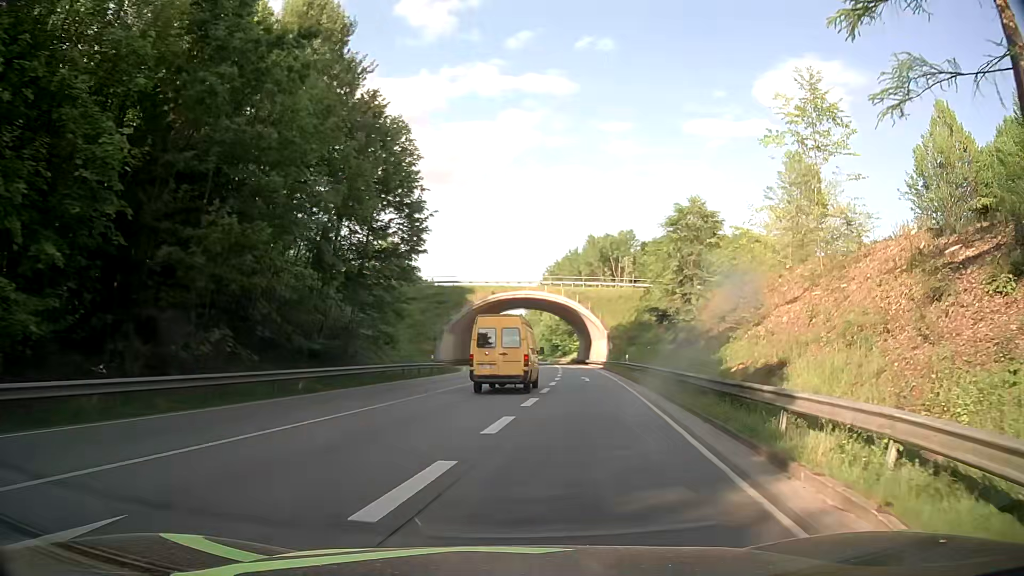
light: Day
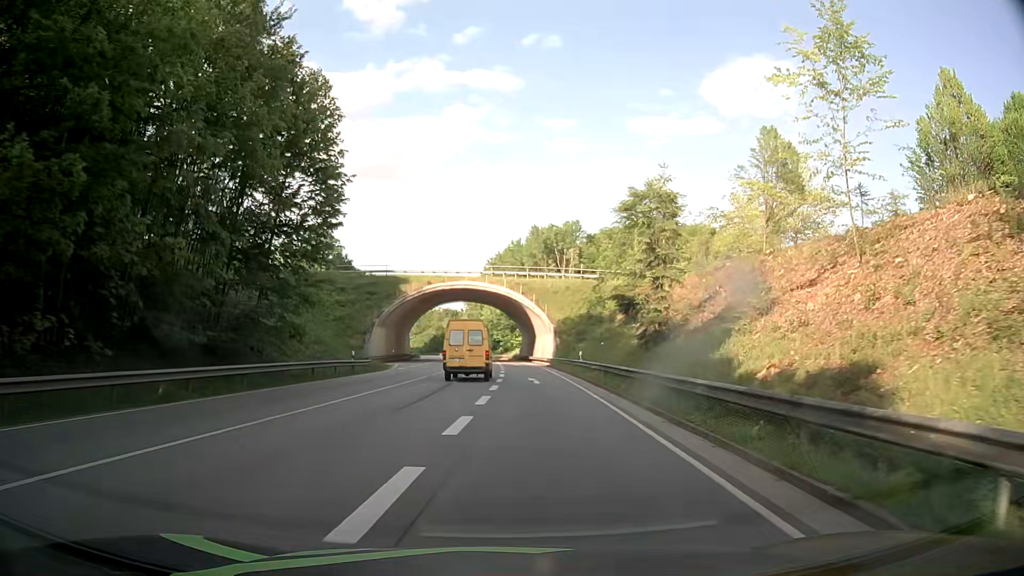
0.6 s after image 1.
(+0.4, +6.8) m; +6°
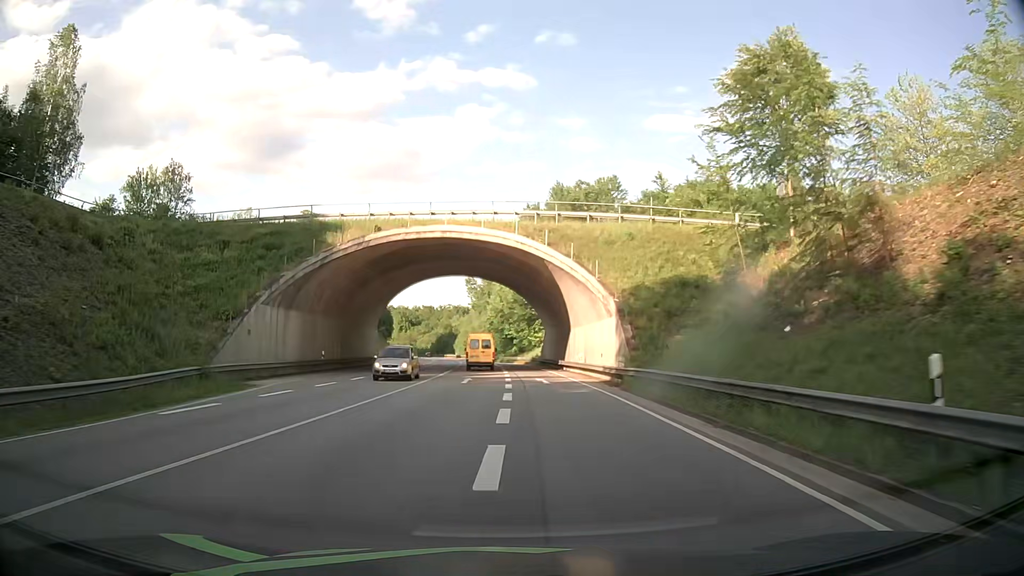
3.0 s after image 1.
(+0.2, +34.9) m; -1°
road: primary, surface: asphalt
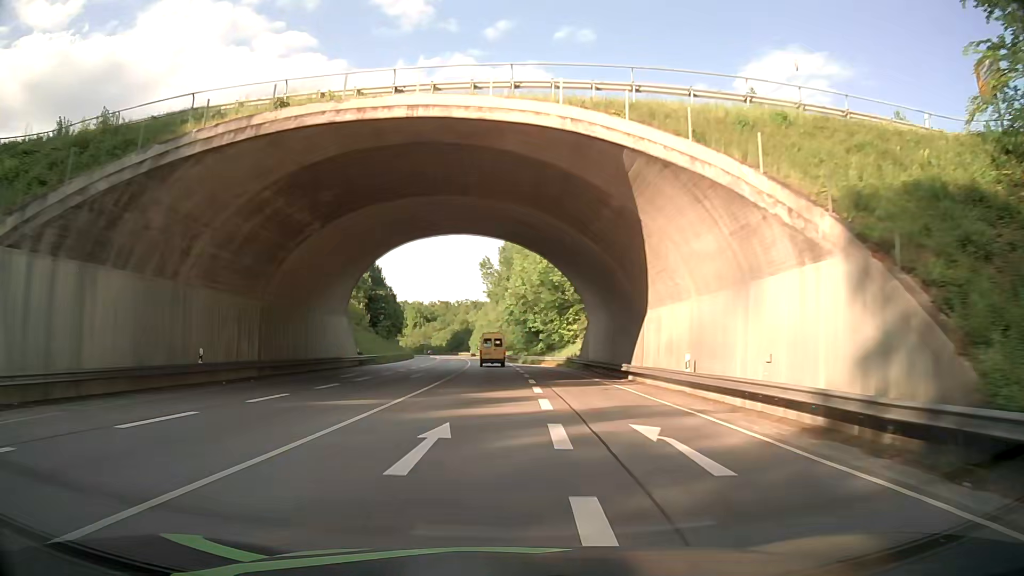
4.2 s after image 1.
(-0.4, +21.8) m; -2°
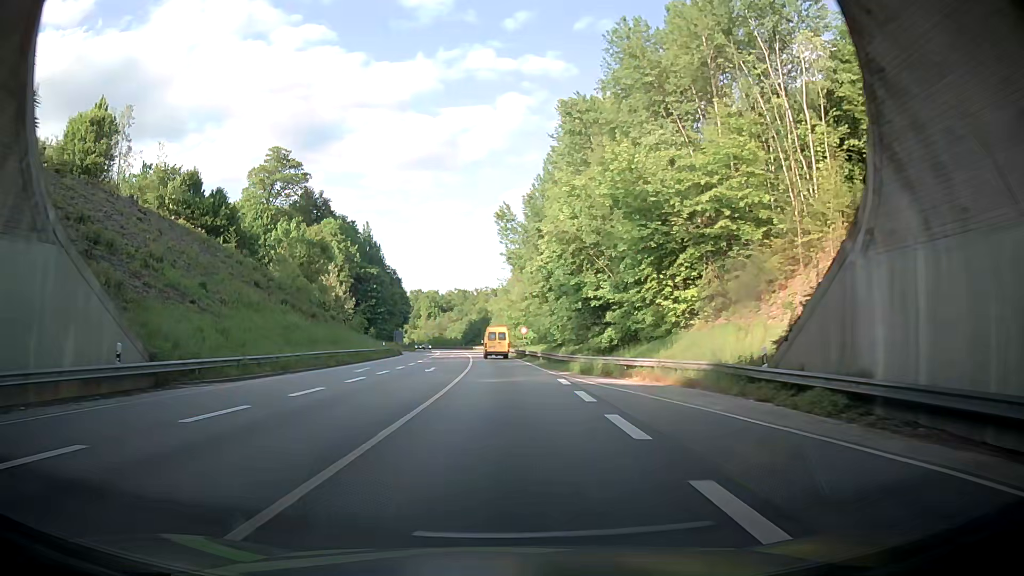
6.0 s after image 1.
(-0.8, +35.9) m; -3°
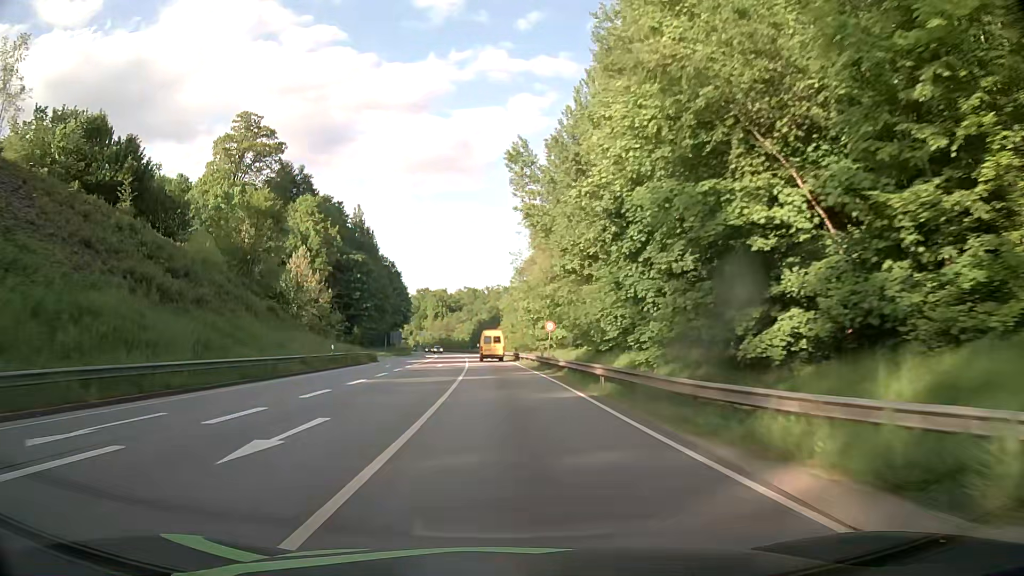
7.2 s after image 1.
(+0.3, +23.7) m; 0°
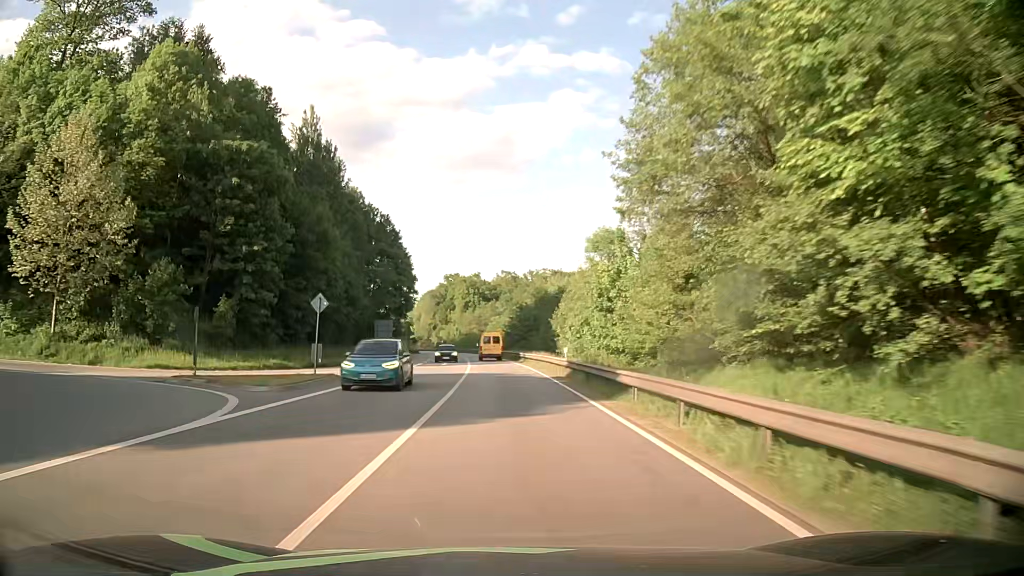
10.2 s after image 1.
(-2.0, +61.2) m; -4°
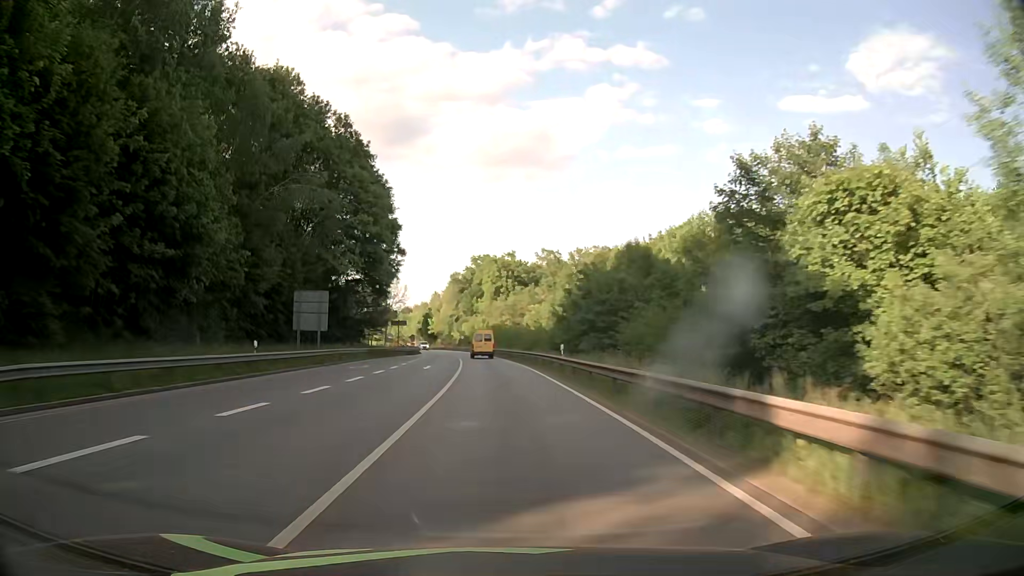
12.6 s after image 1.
(-0.9, +50.2) m; -3°
(0, +10) (0, +20) (-1, +30) (-1, +40) (-2, +50) (-3, +60) (-4, +70) (-5, +80) (-6, +90) (-7, +100) m
